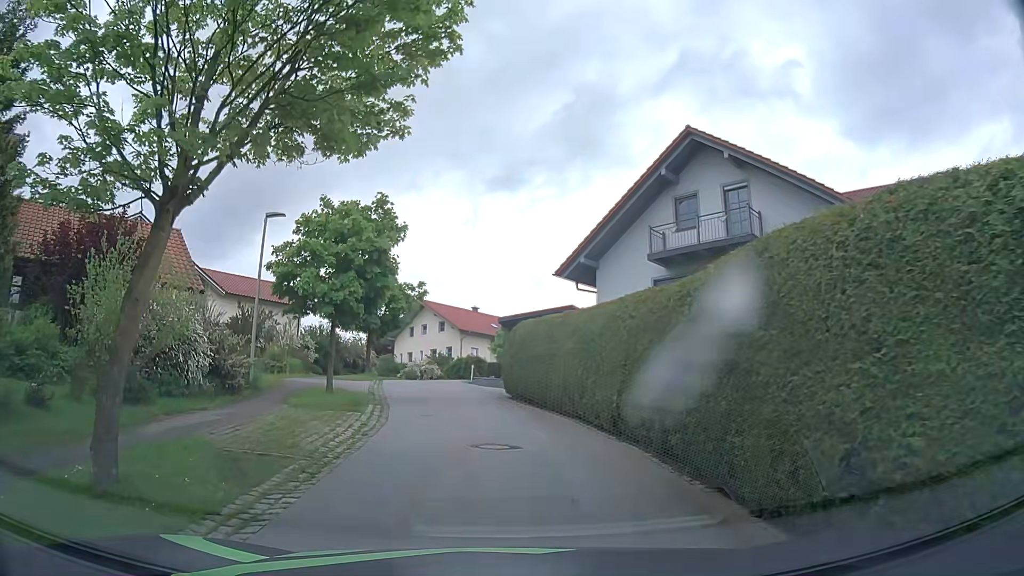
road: residential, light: Day
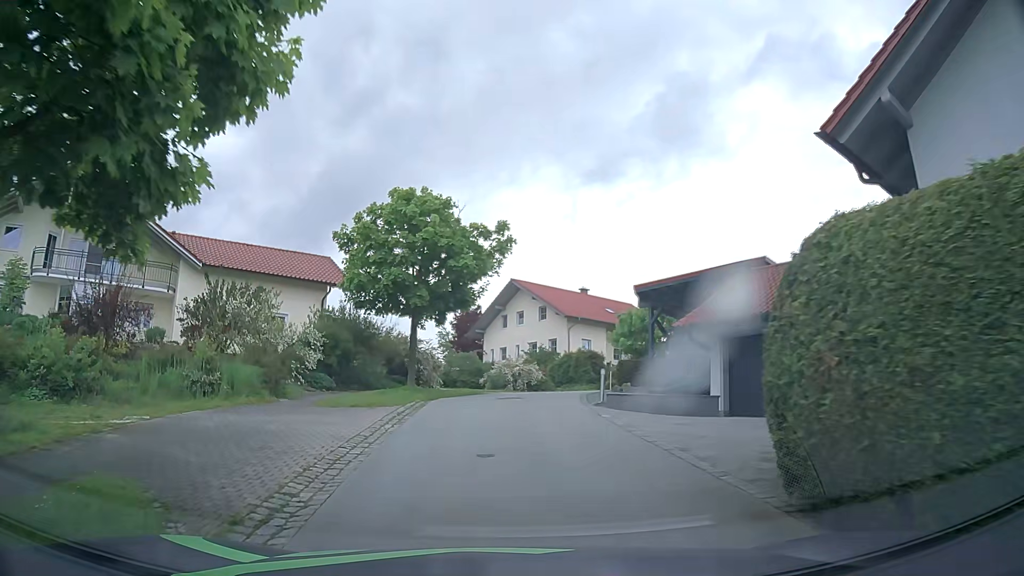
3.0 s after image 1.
(-1.0, +16.5) m; -8°
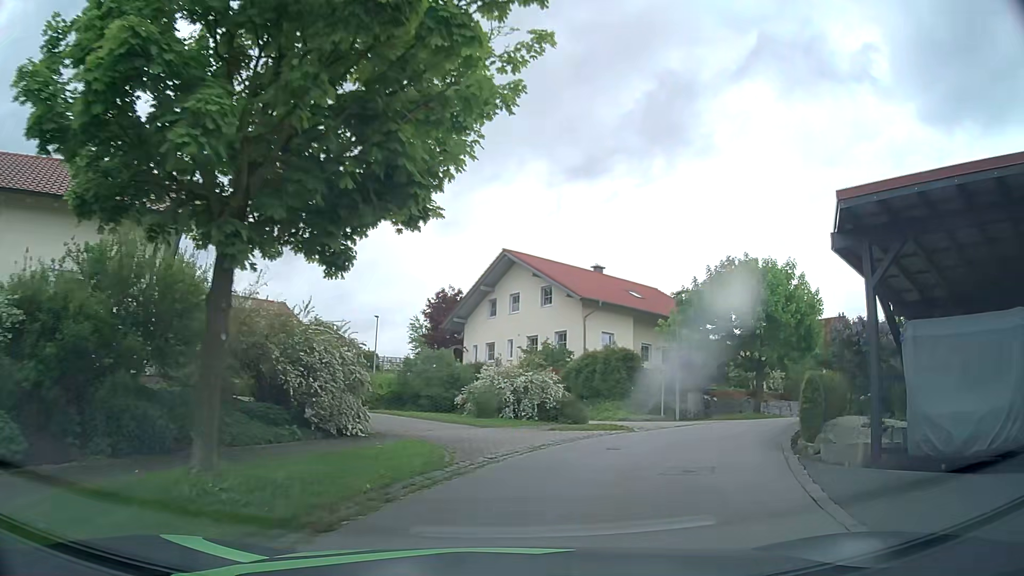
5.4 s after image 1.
(-0.5, +15.6) m; +1°
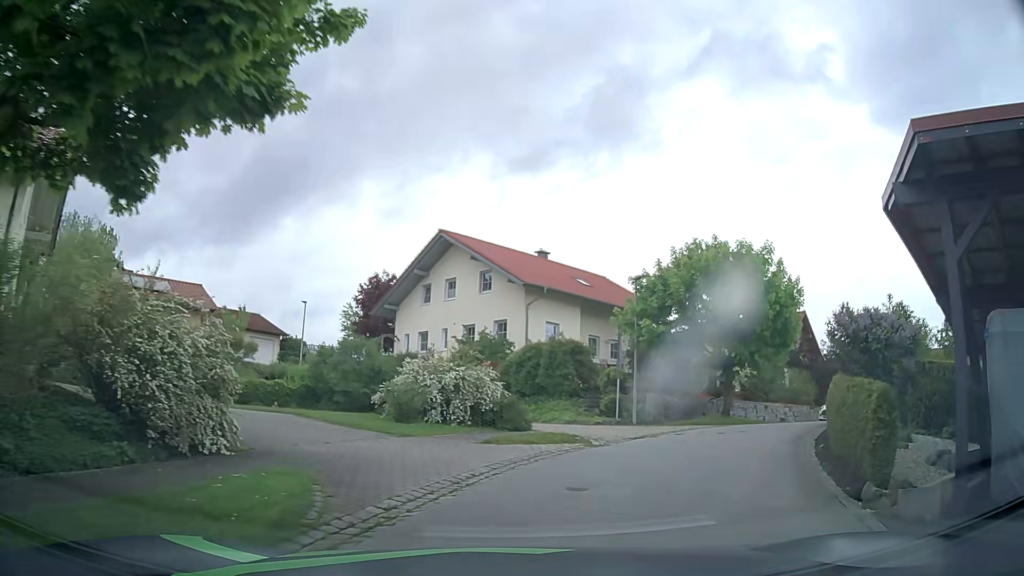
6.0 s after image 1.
(+0.2, +3.6) m; +5°
(+2, +10) (+7, +18) (+14, +25) (+22, +31) (+30, +37) (+38, +43) (+47, +48) (+56, +53) (+64, +58) (+73, +63) m
